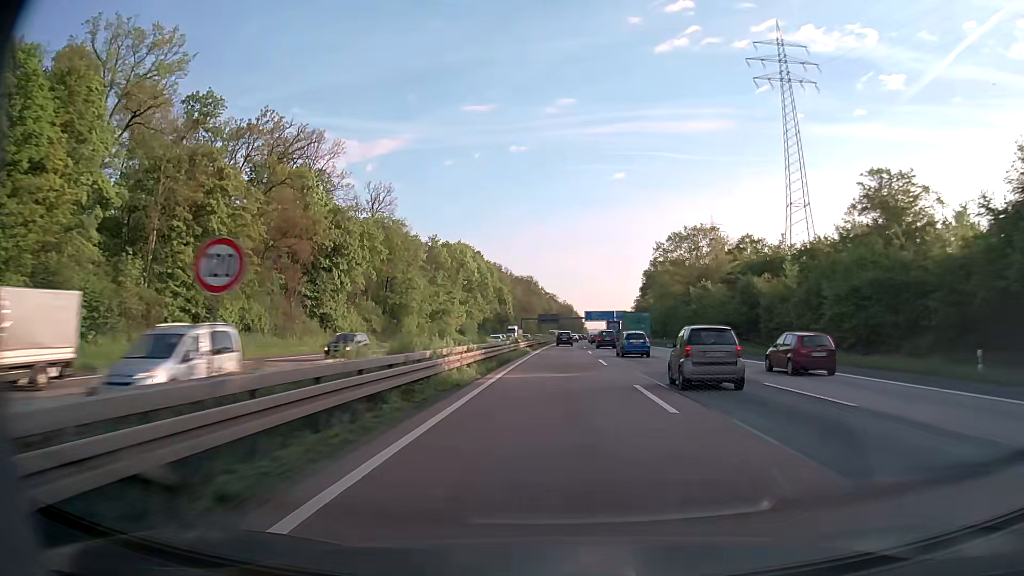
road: motorway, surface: asphalt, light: Day
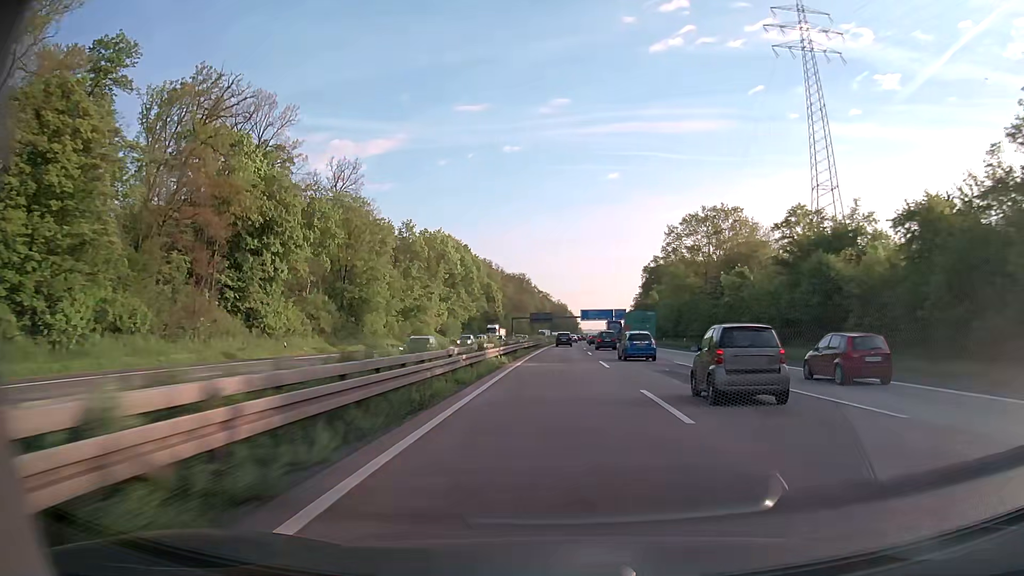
(0.0, +19.0) m; 0°
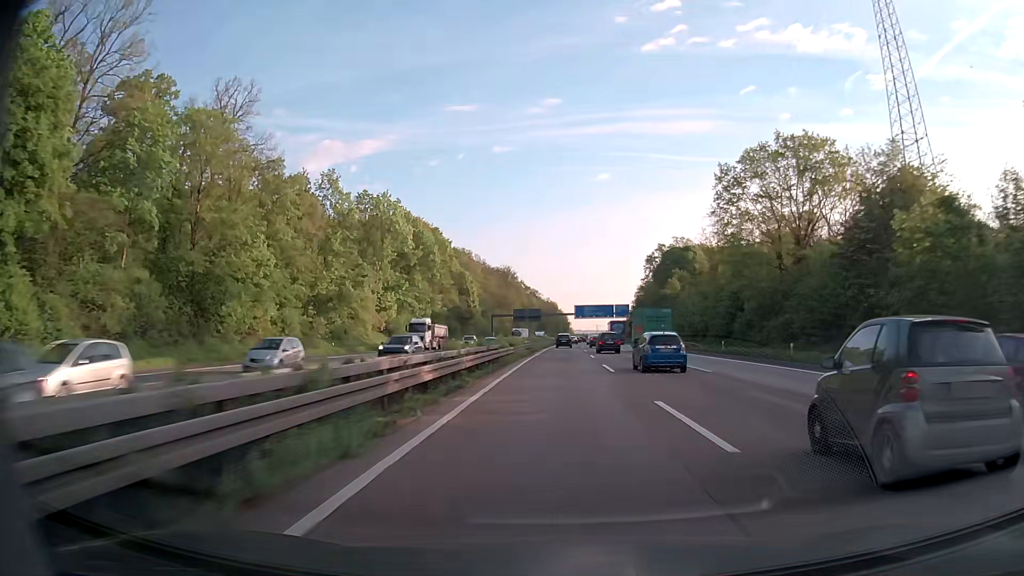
(+0.3, +37.9) m; +1°
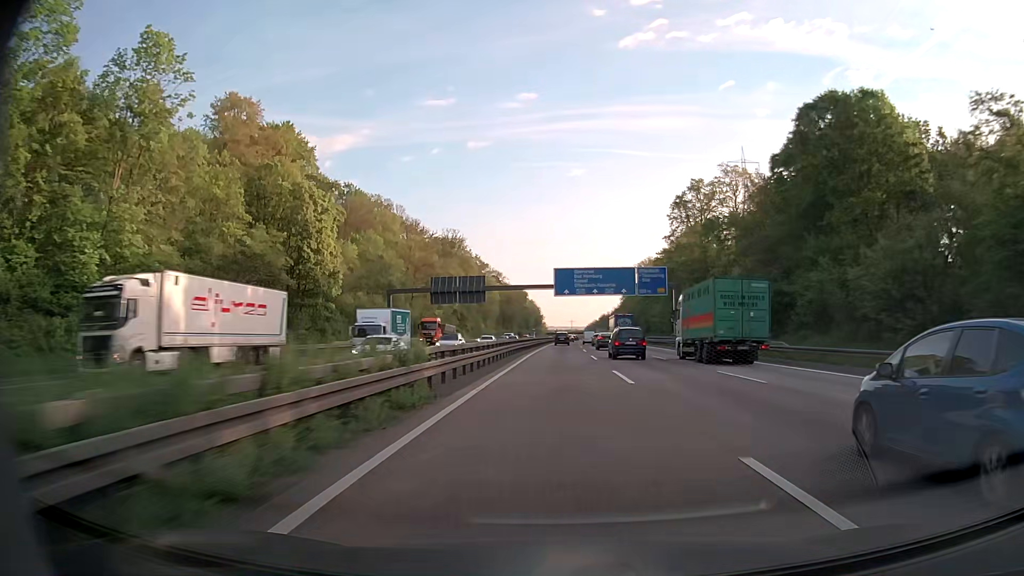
(+2.0, +94.9) m; +2°
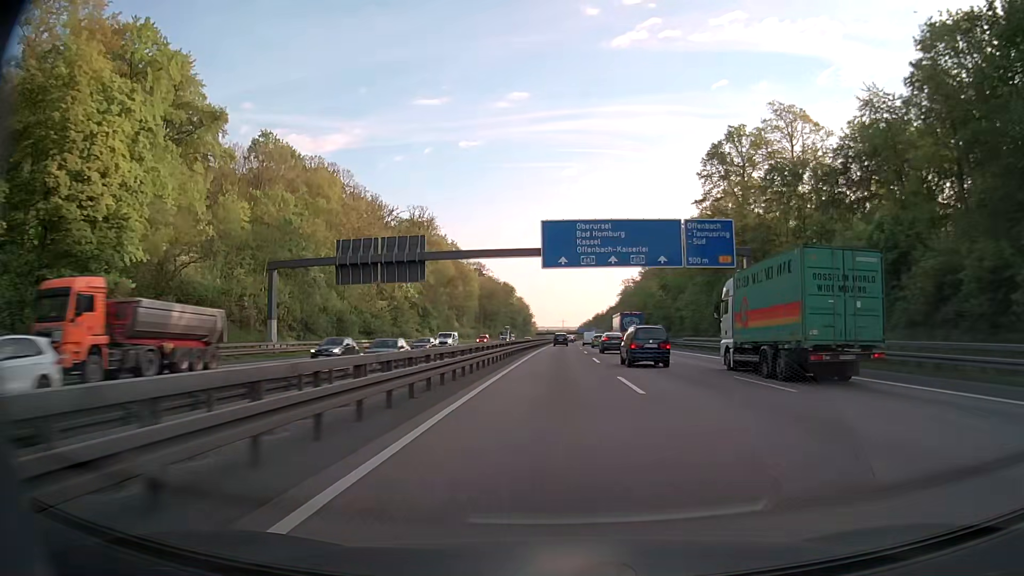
(+0.2, +38.0) m; +1°
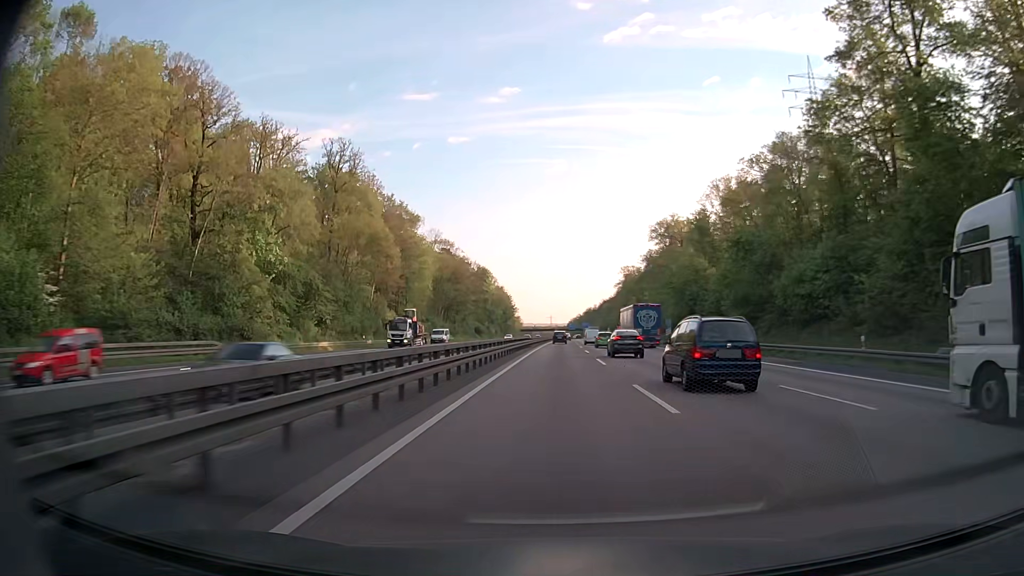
(+0.4, +57.2) m; +1°
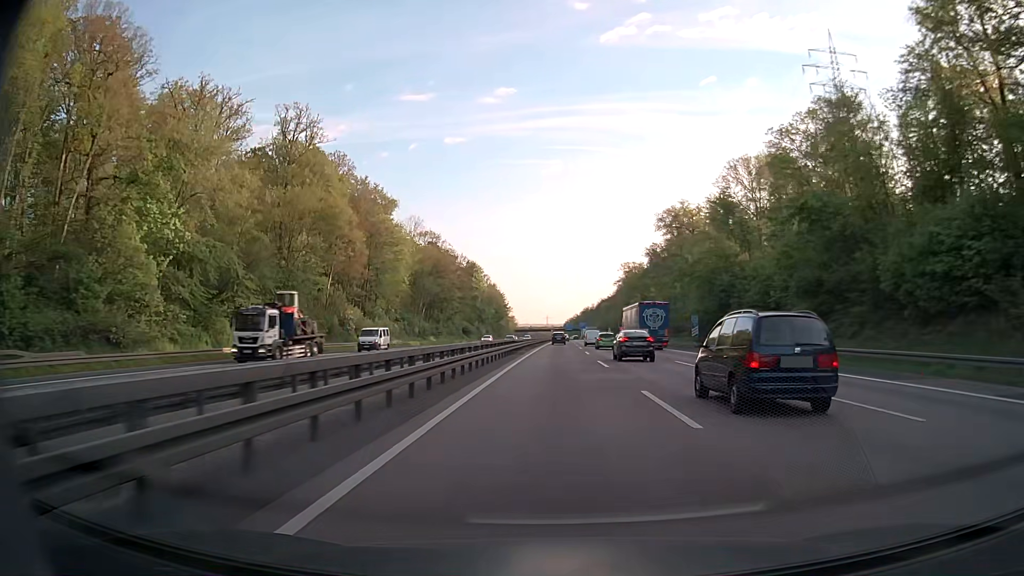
(-0.1, +19.1) m; 0°
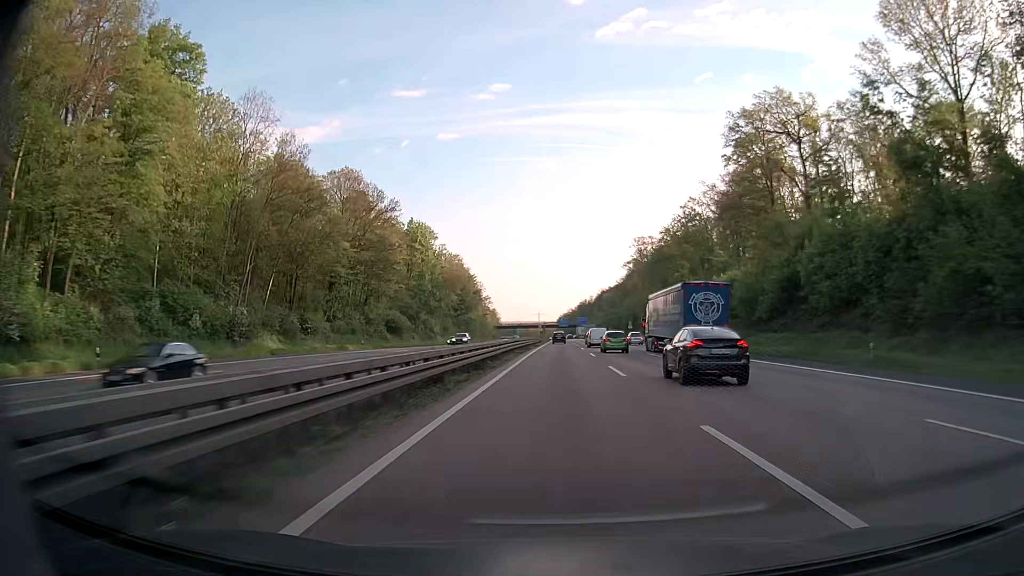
(+0.7, +76.7) m; +1°
(0, +10) (0, +20) (0, +30) (0, +40) (0, +50) (0, +60) (0, +70) (0, +80) (0, +90) (0, +100) m
